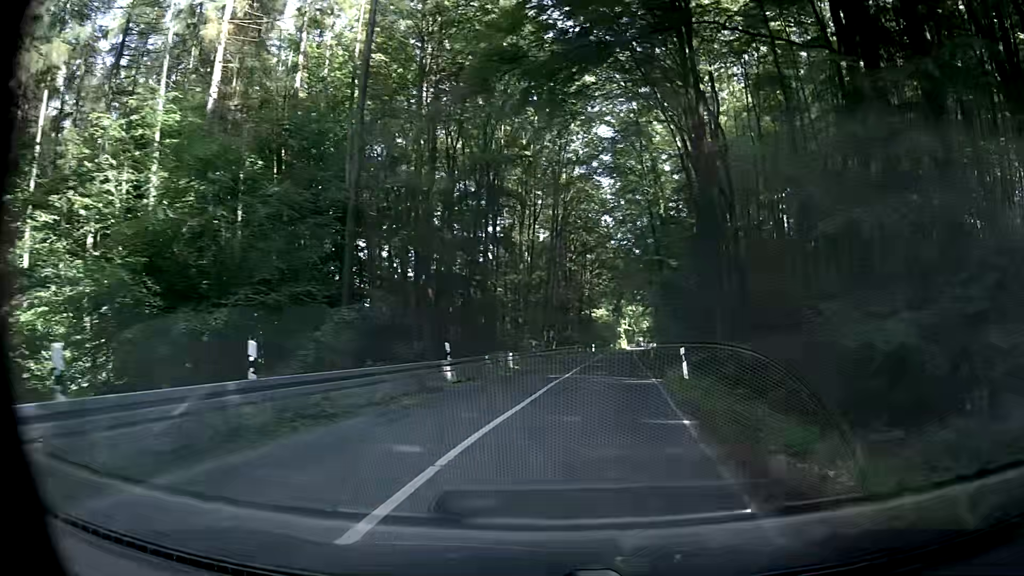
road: secondary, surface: asphalt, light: Day
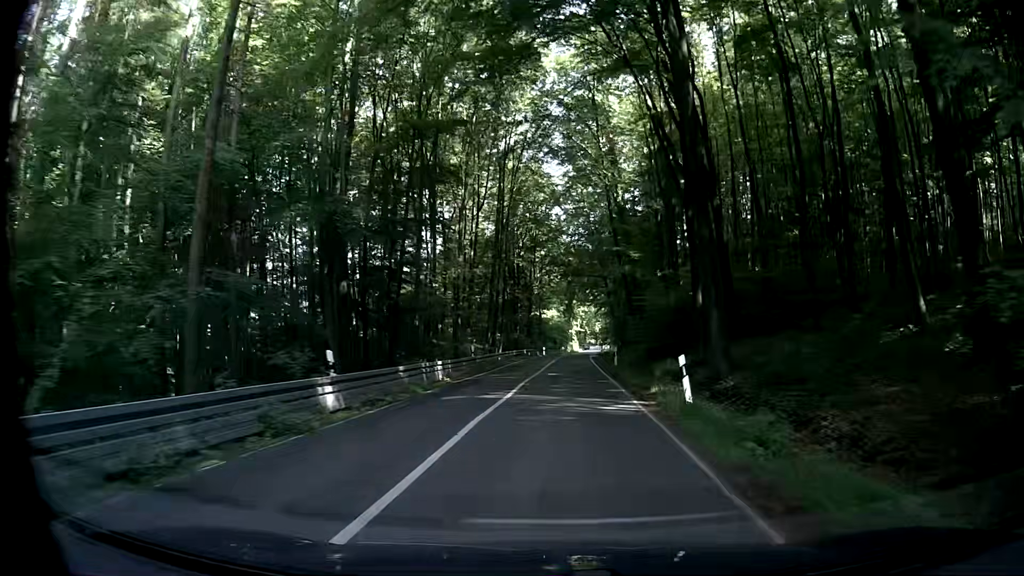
(+0.3, +7.2) m; +5°
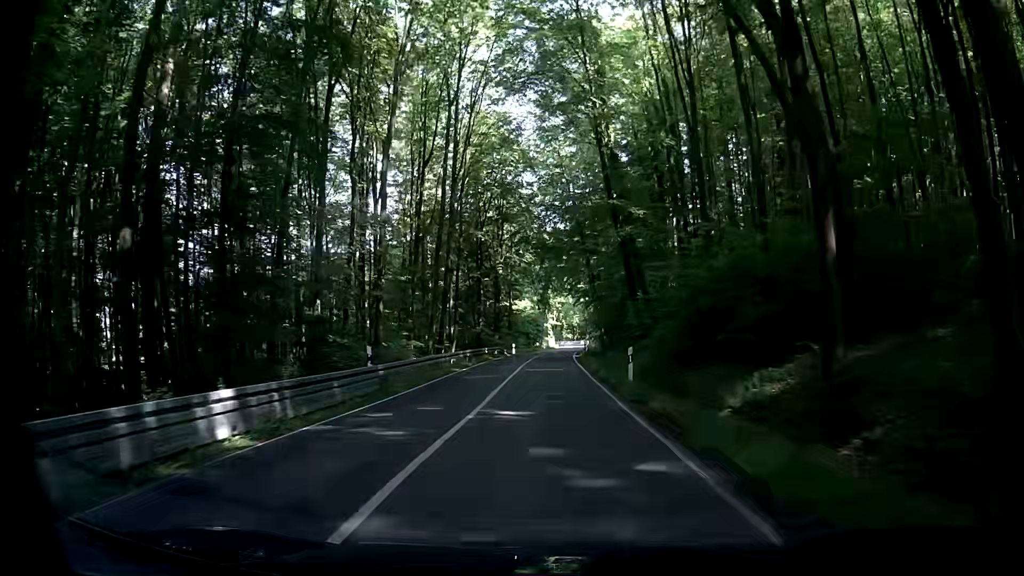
(+0.6, +15.8) m; +4°
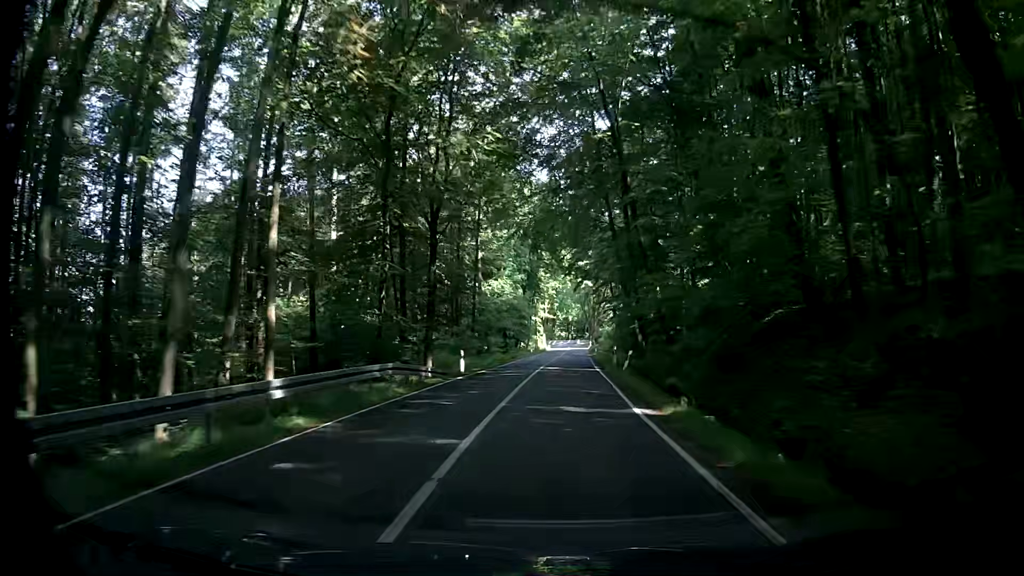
(-0.5, +36.3) m; +1°
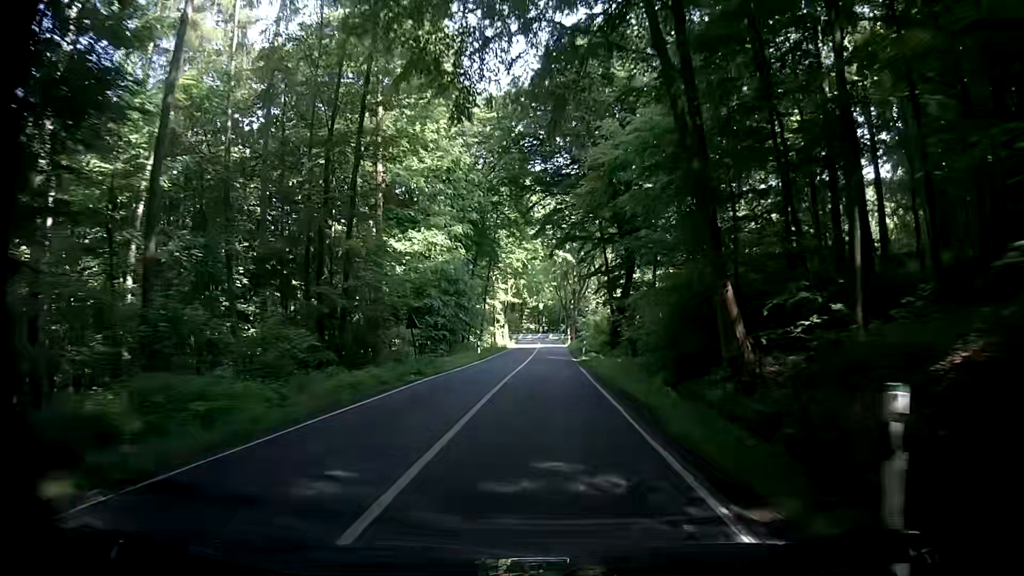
(-0.2, +29.1) m; +1°
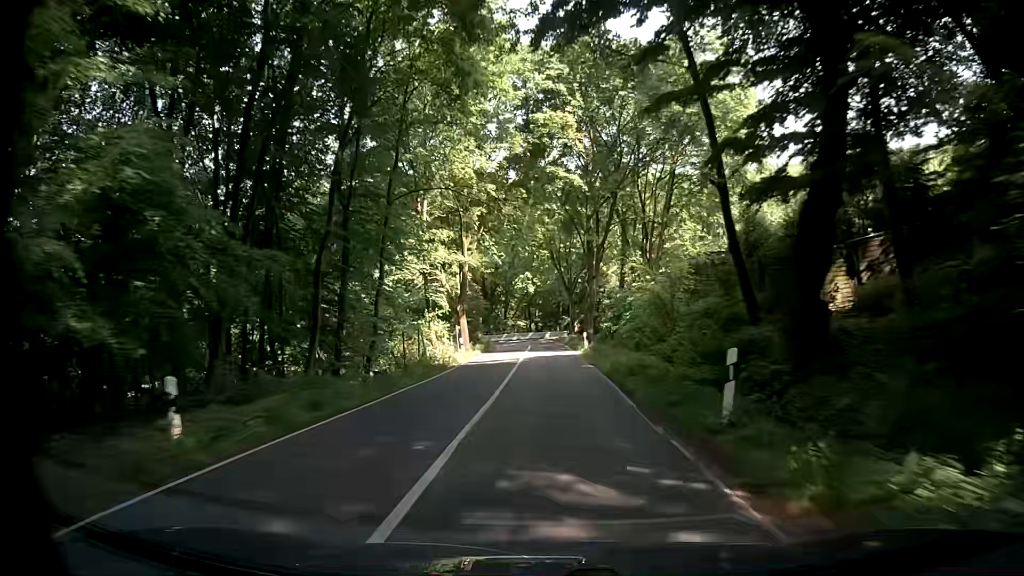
(+0.6, +38.3) m; +1°
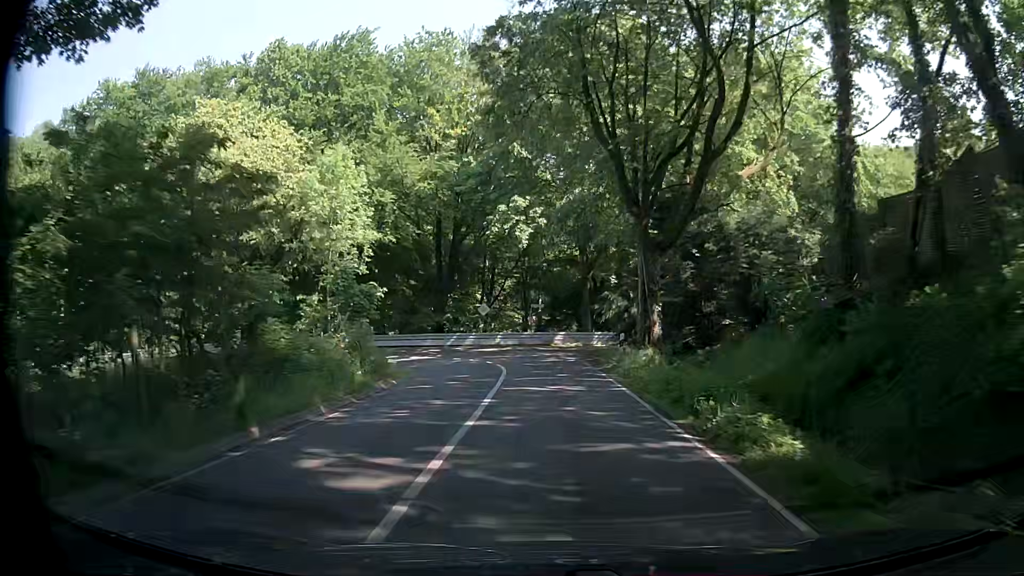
(-0.4, +42.7) m; 0°
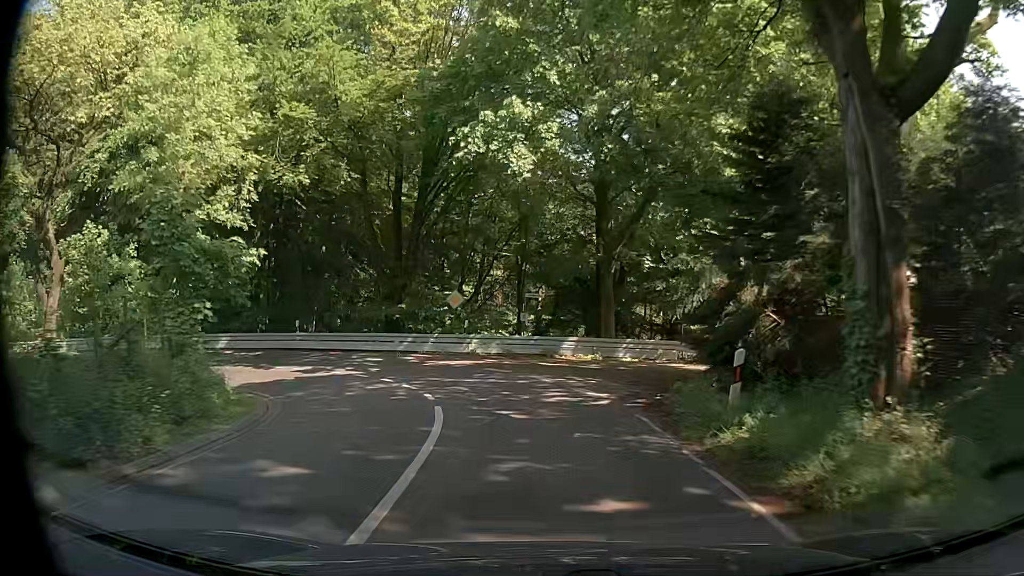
(-0.1, +13.6) m; 0°
